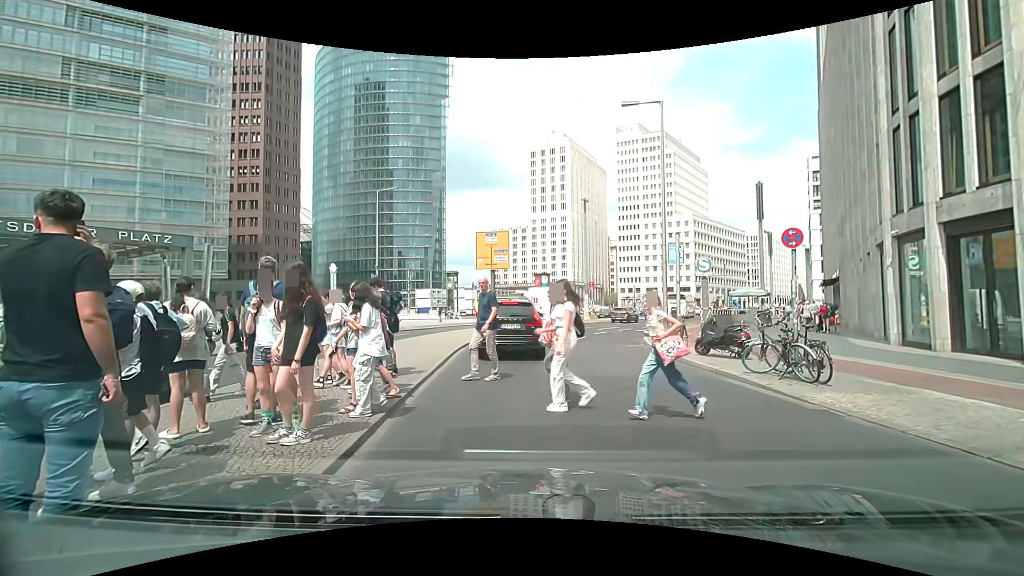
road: secondary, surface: asphalt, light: Day
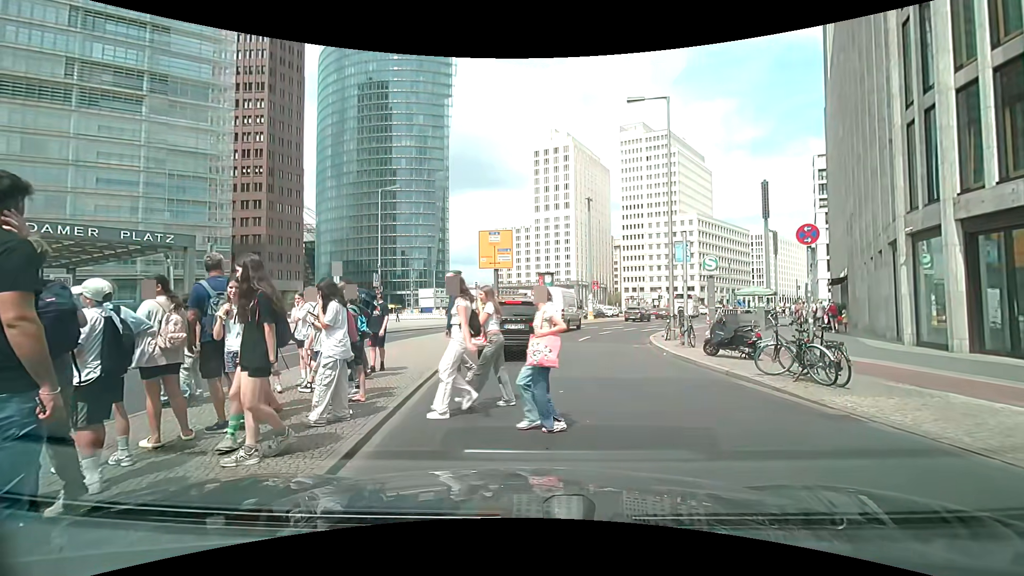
(0.0, +0.3) m; 0°
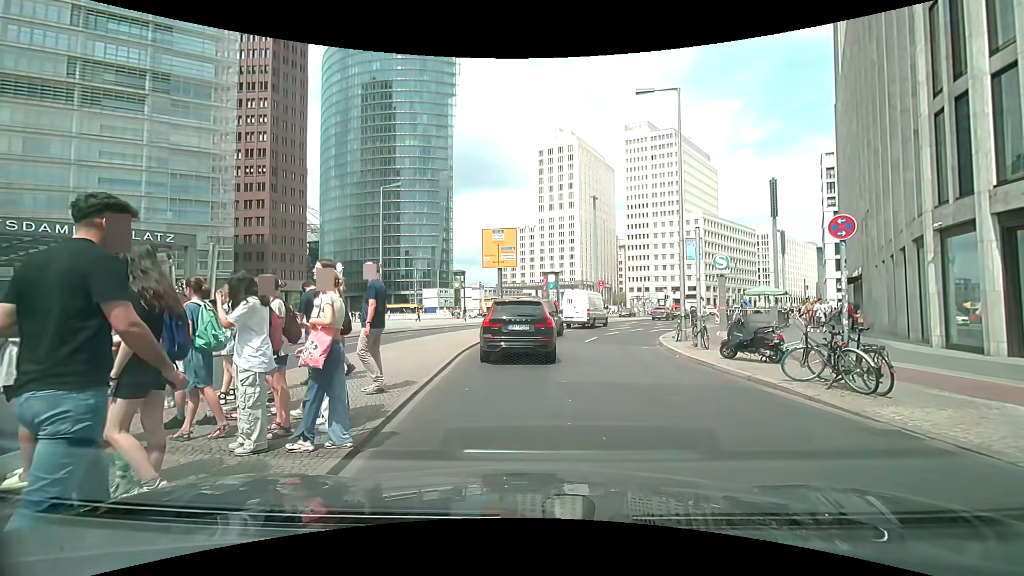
(0.0, +0.8) m; 0°
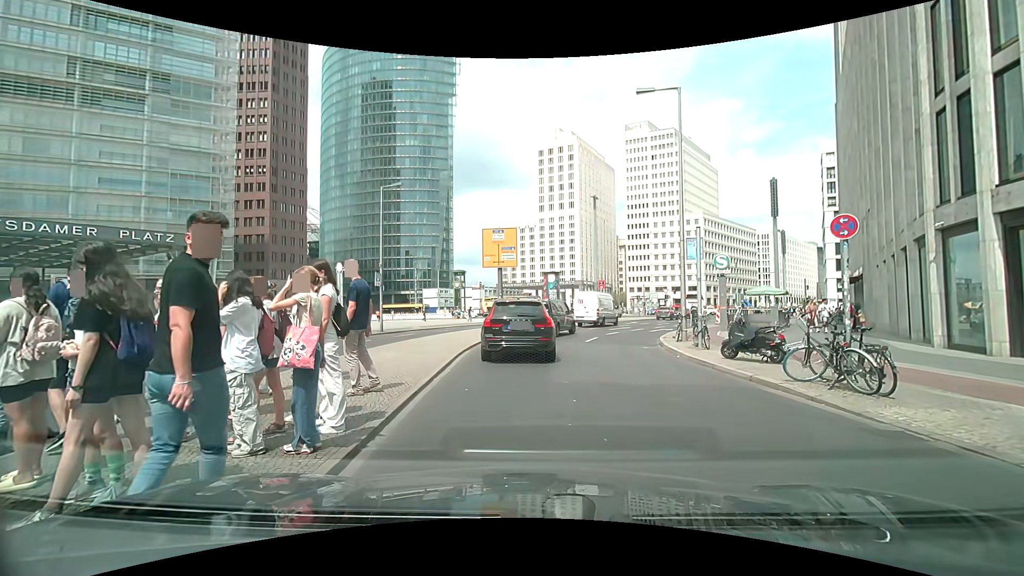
(0.0, +0.1) m; 0°
